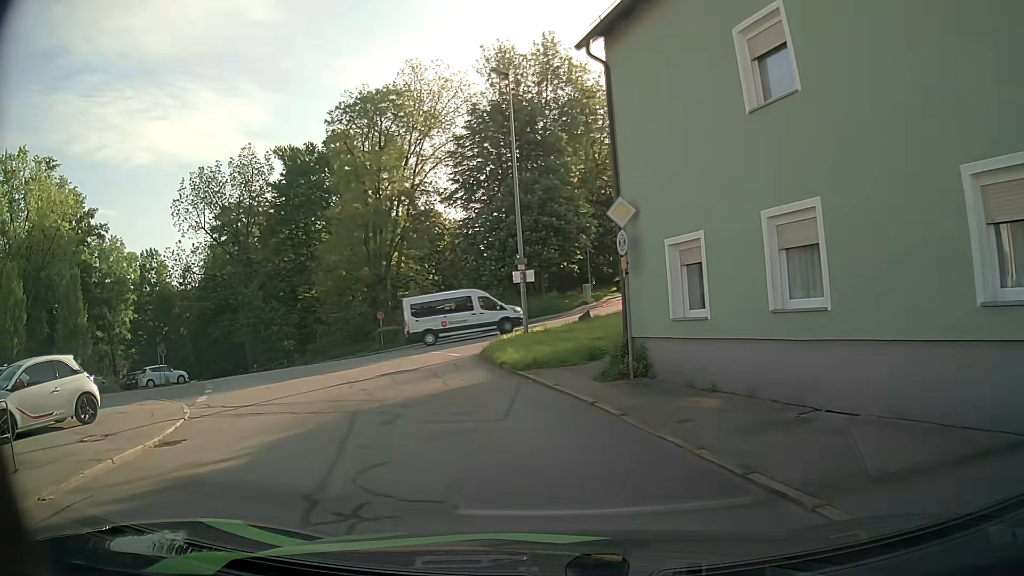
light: Day
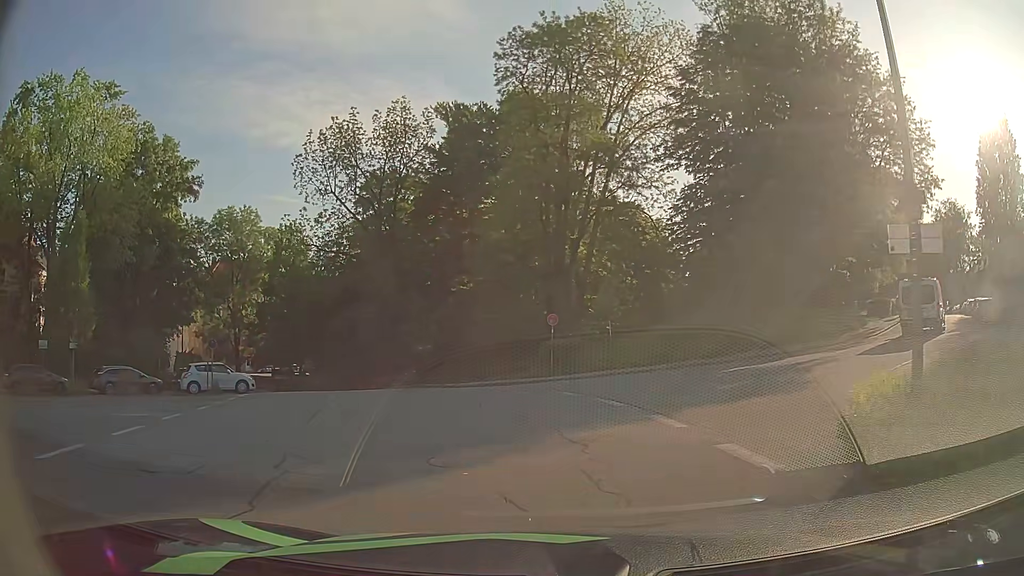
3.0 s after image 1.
(-2.6, +15.9) m; -15°
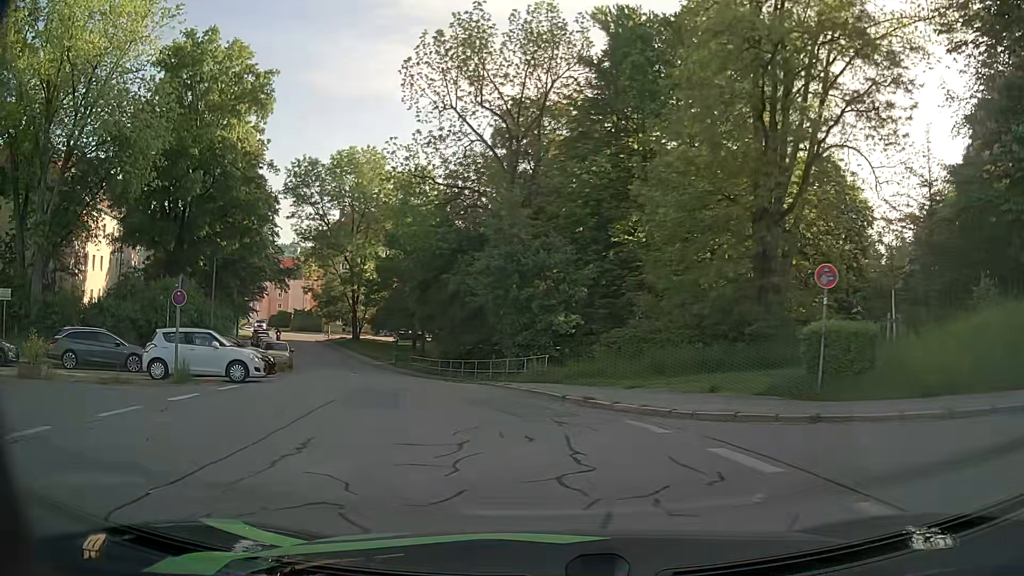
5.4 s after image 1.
(-1.4, +14.2) m; -12°
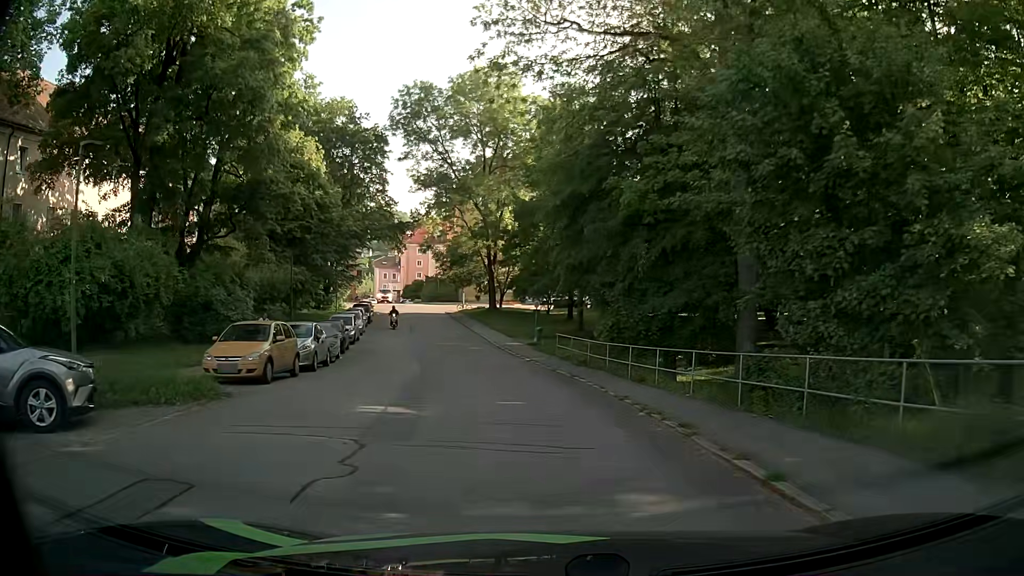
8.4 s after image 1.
(-2.9, +19.2) m; -14°
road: residential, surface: asphalt
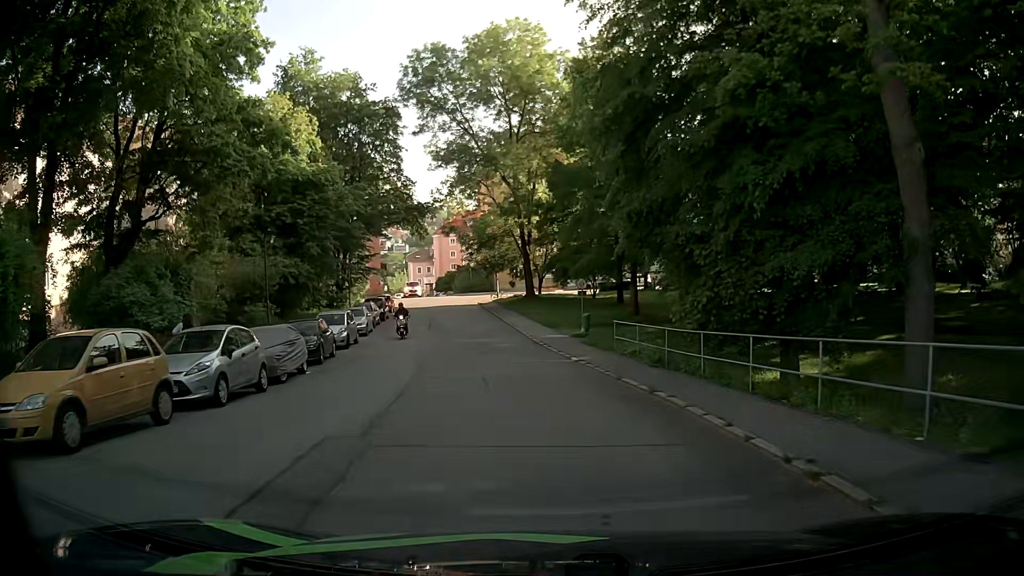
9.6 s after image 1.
(-0.2, +8.4) m; -4°
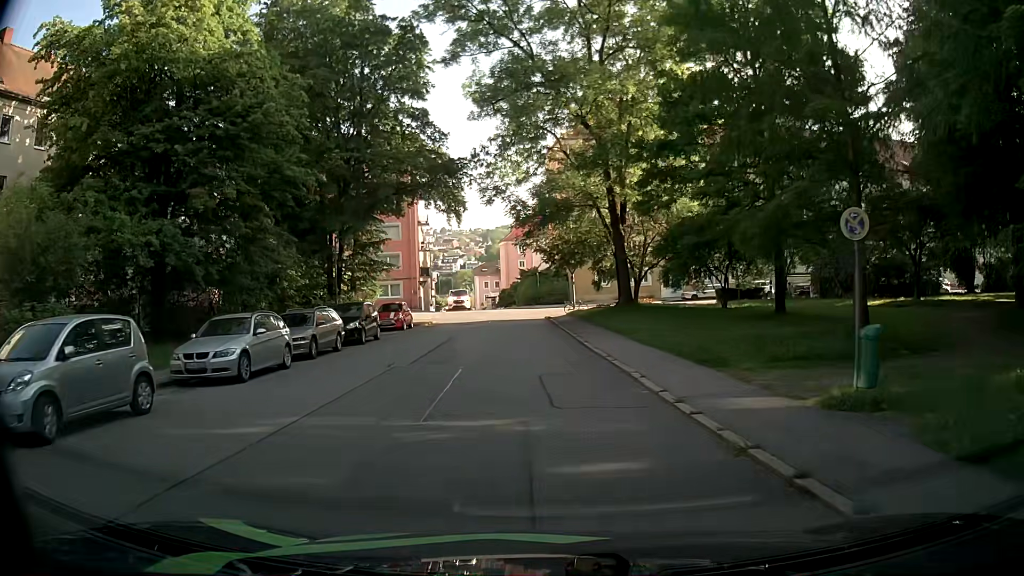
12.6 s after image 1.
(-1.4, +21.3) m; -7°
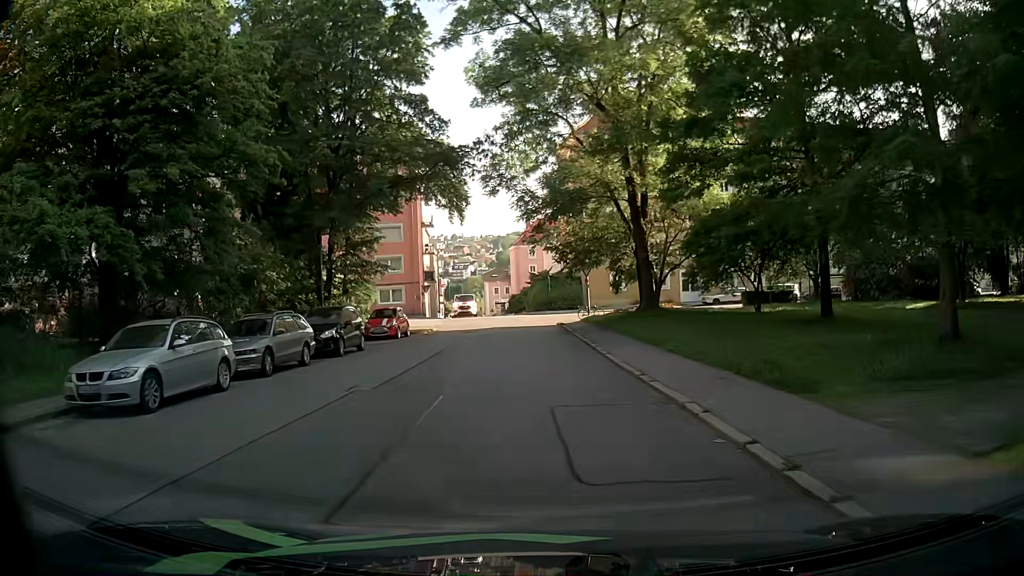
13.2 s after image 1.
(0.0, +4.0) m; 0°
